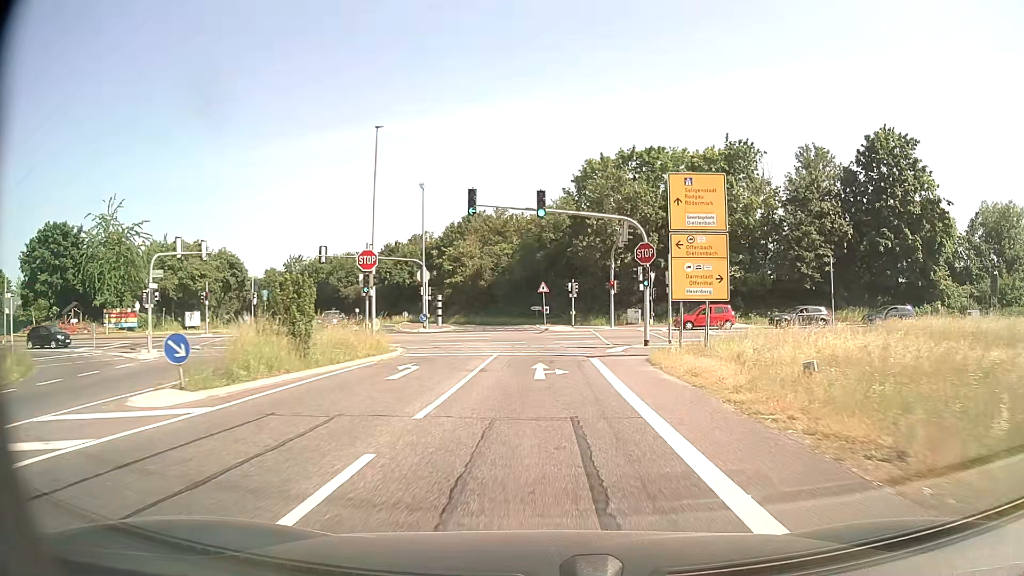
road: secondary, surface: asphalt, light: Day
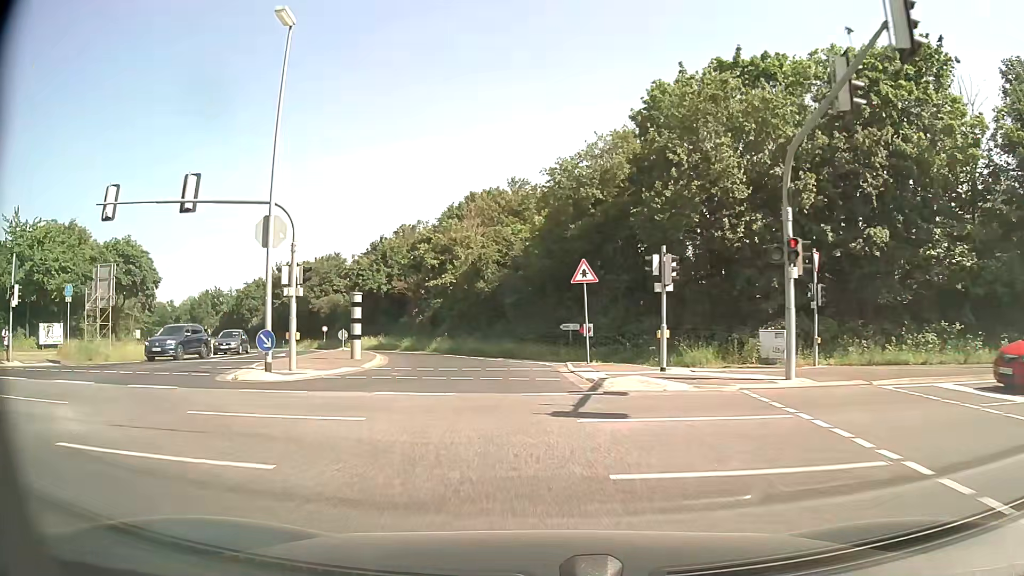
(+0.1, +30.5) m; -3°
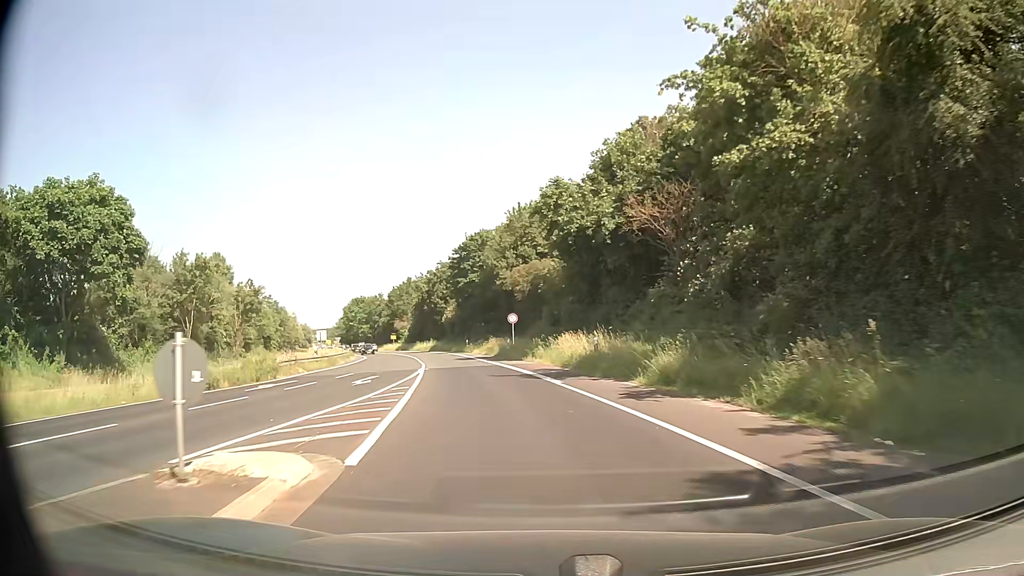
(-6.4, +36.0) m; -21°
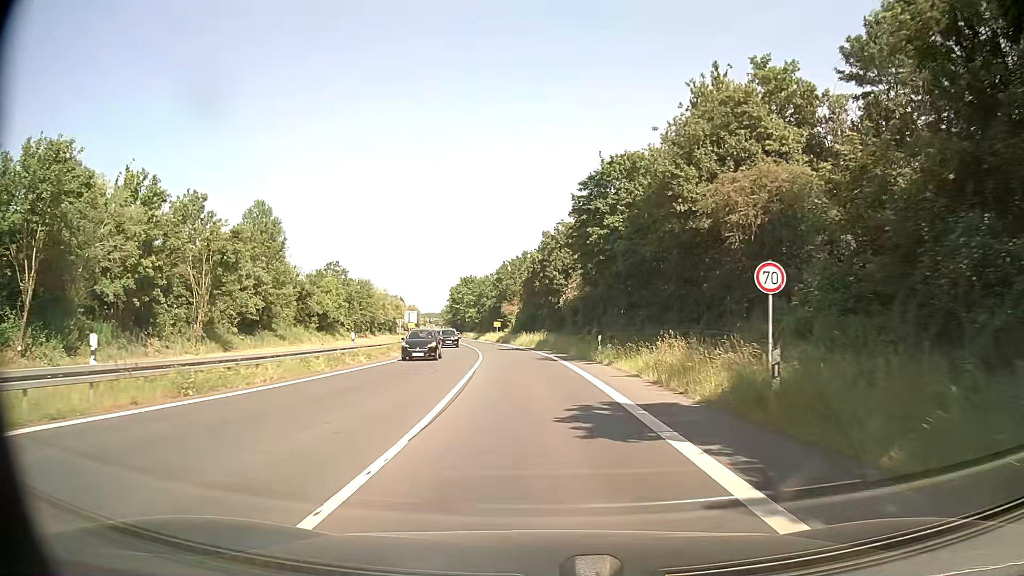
(-3.9, +30.7) m; -11°
(0, +10) (0, +20) (-1, +30) (-2, +40) (-3, +50) (-4, +60) (-6, +70) (-7, +80) (-9, +89) (-11, +99) m
